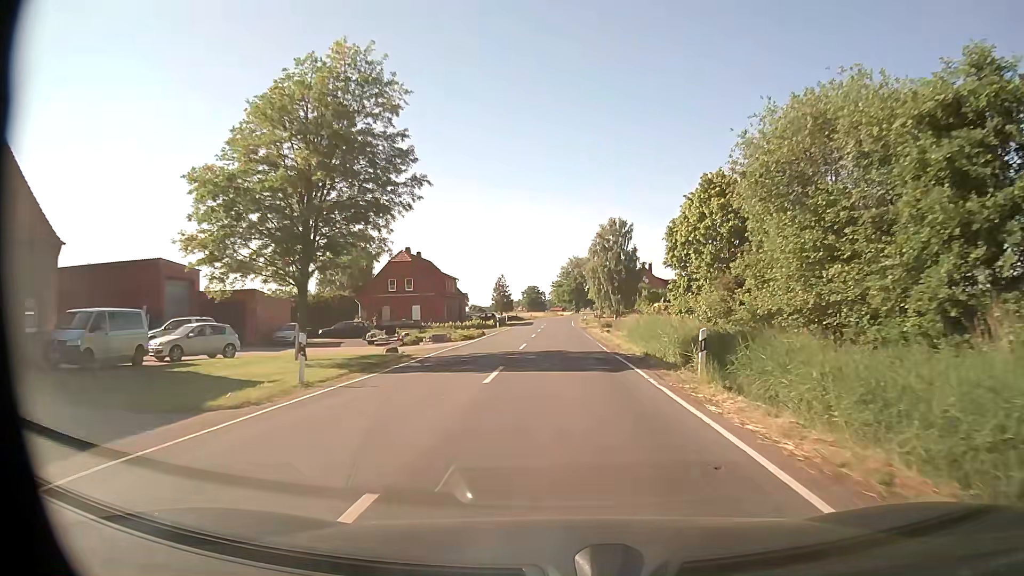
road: secondary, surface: asphalt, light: Day
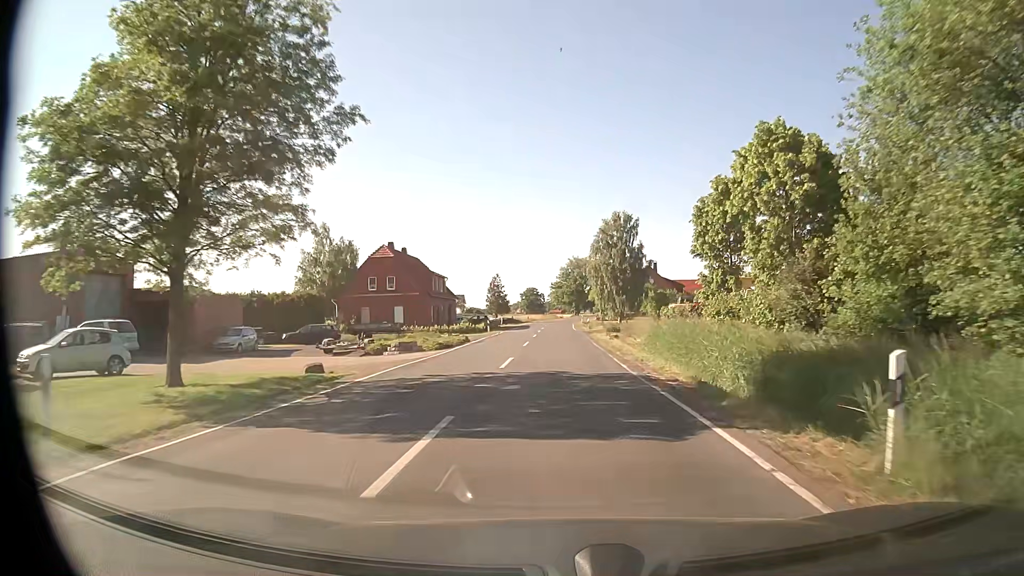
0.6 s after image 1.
(0.0, +8.1) m; 0°
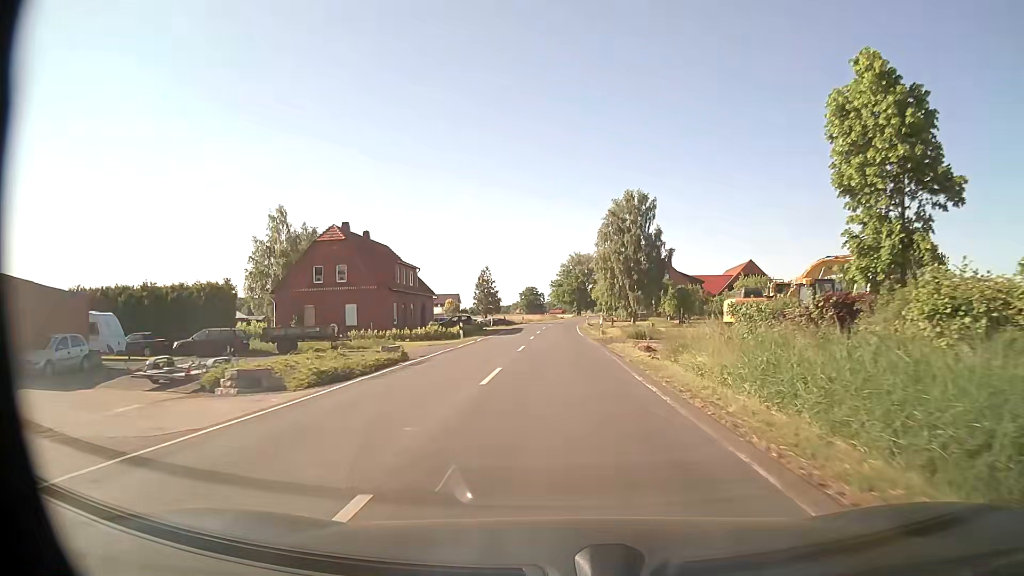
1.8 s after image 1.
(-0.1, +16.1) m; -1°
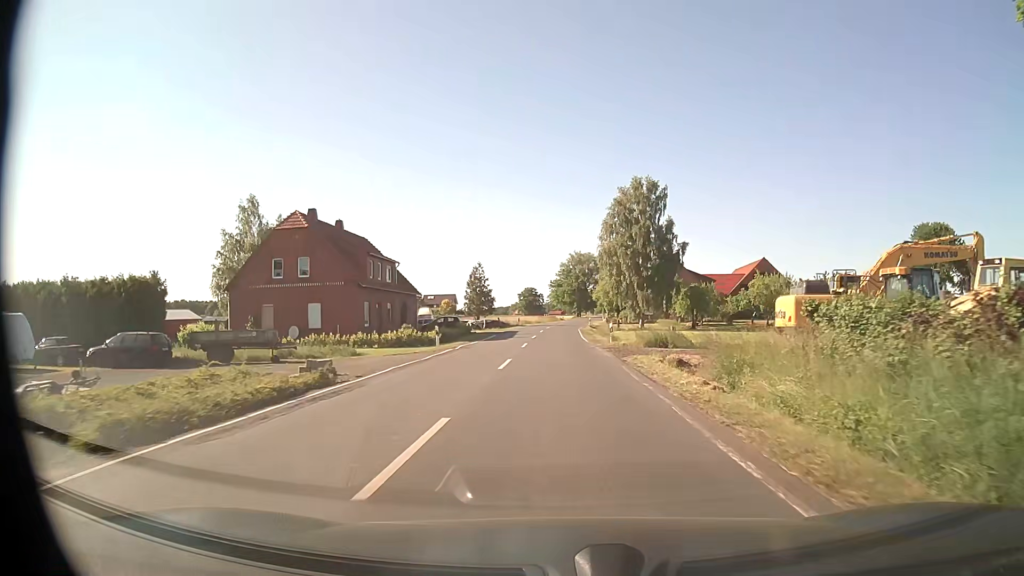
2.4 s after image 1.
(+0.1, +8.0) m; +1°
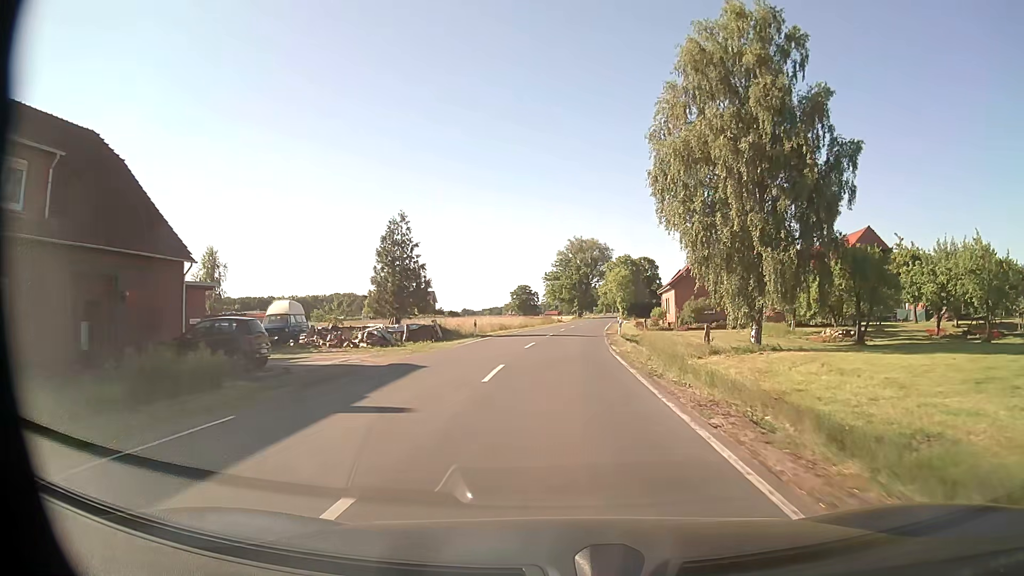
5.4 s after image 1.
(0.0, +40.3) m; 0°
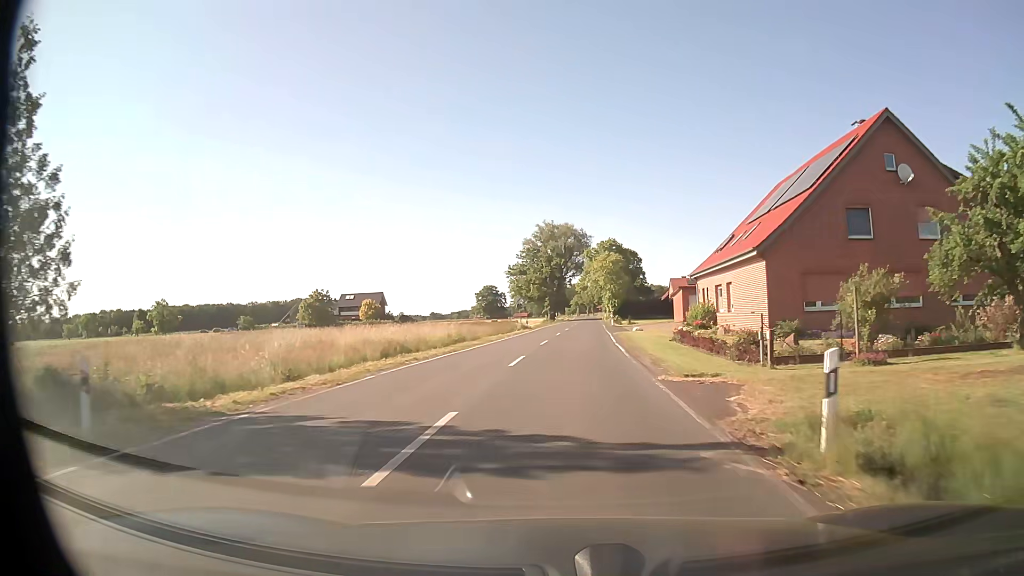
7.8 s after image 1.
(+0.6, +32.1) m; +2°
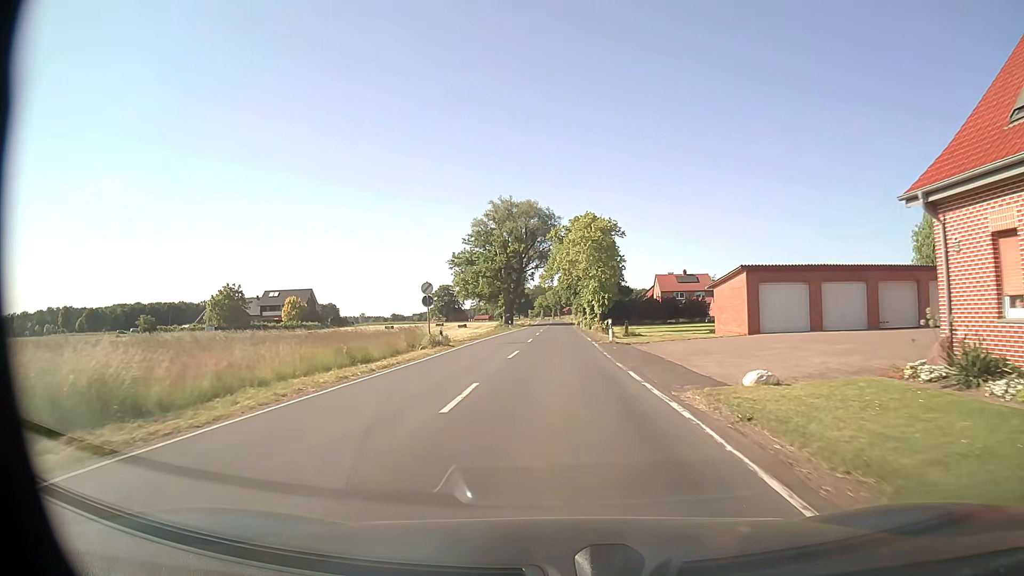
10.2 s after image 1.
(+1.0, +32.3) m; +3°
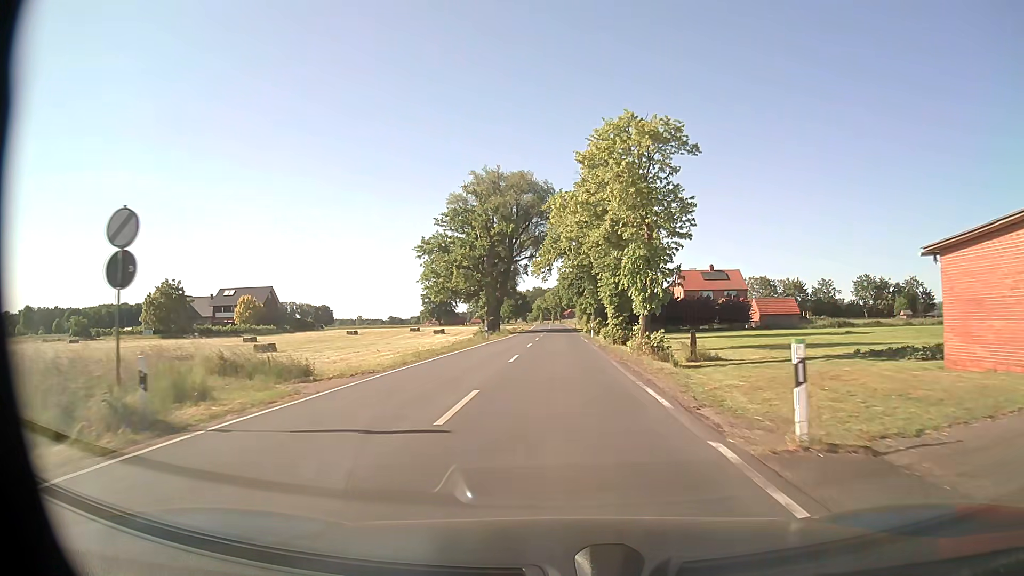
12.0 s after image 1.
(0.0, +25.2) m; 0°
(0, +10) (0, +20) (0, +30) (0, +40) (0, +50) (0, +60) (0, +70) (0, +80) (0, +90) (0, +100) m
